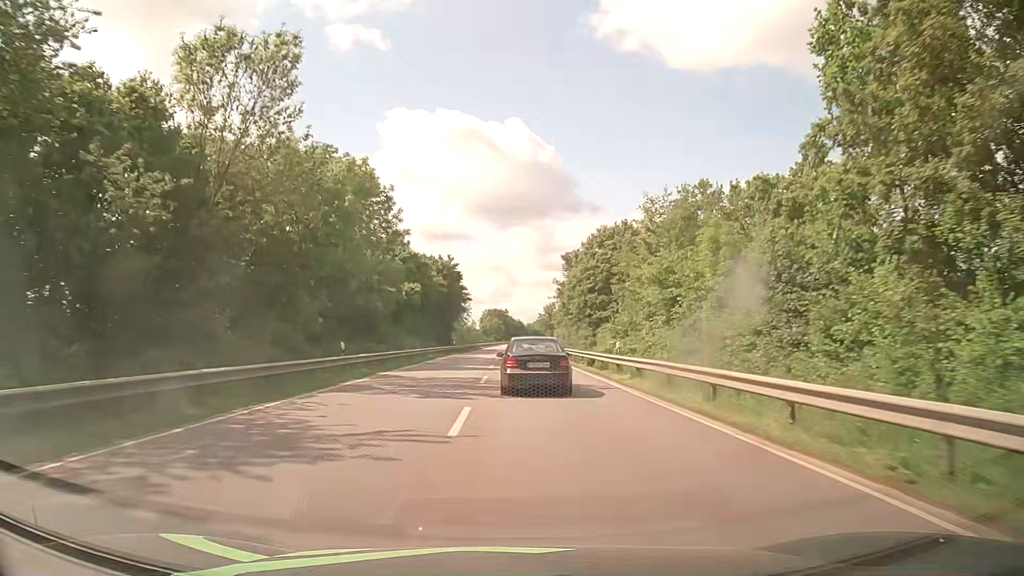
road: primary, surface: asphalt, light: Day
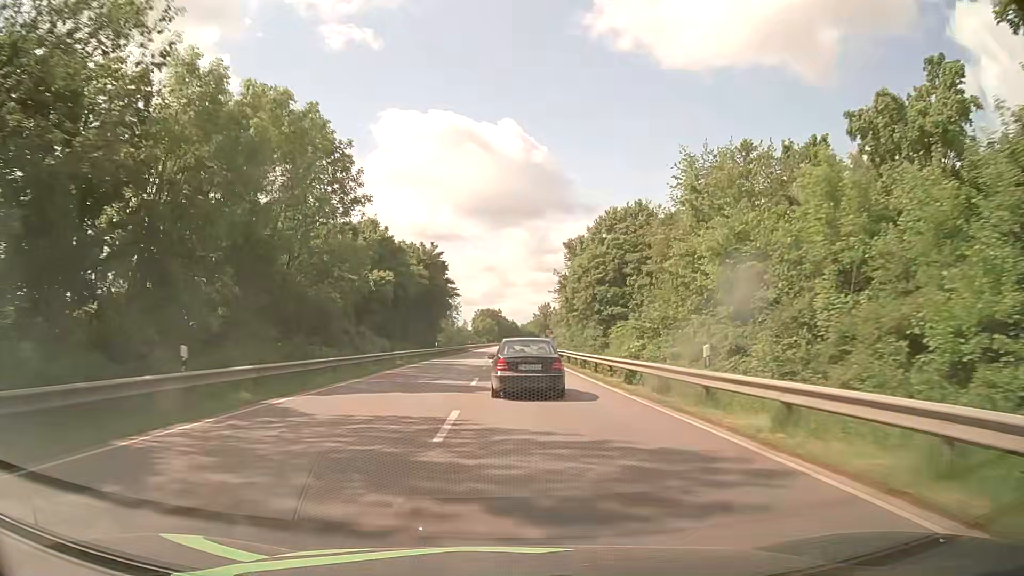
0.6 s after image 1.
(+0.1, +12.1) m; 0°
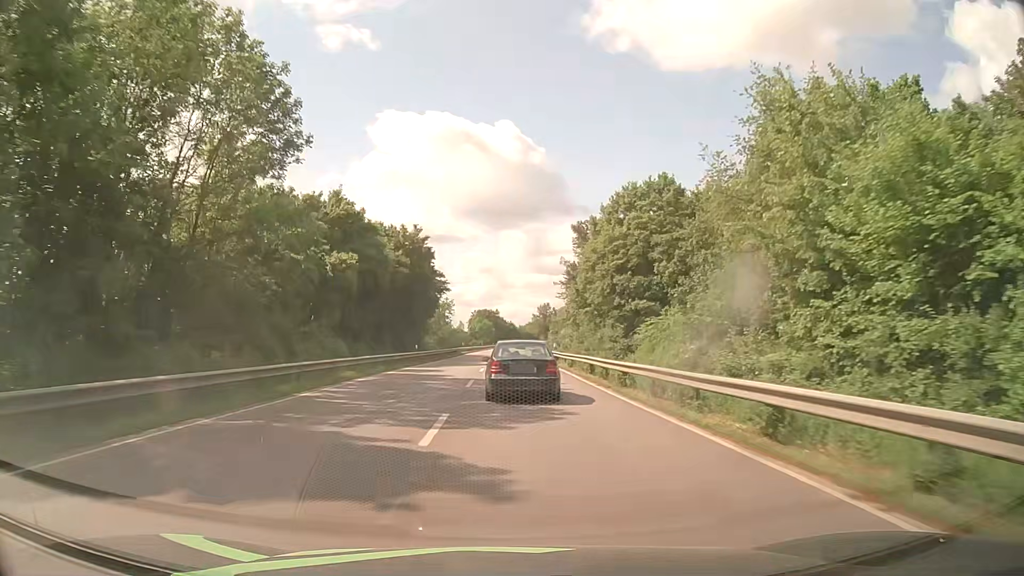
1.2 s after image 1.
(+0.1, +11.9) m; +1°
